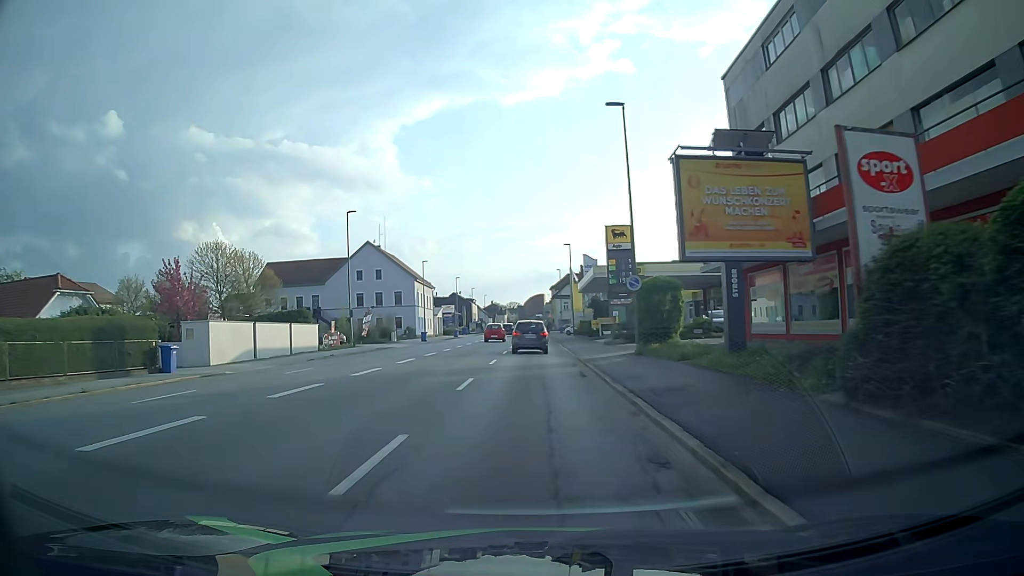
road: tertiary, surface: asphalt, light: Day
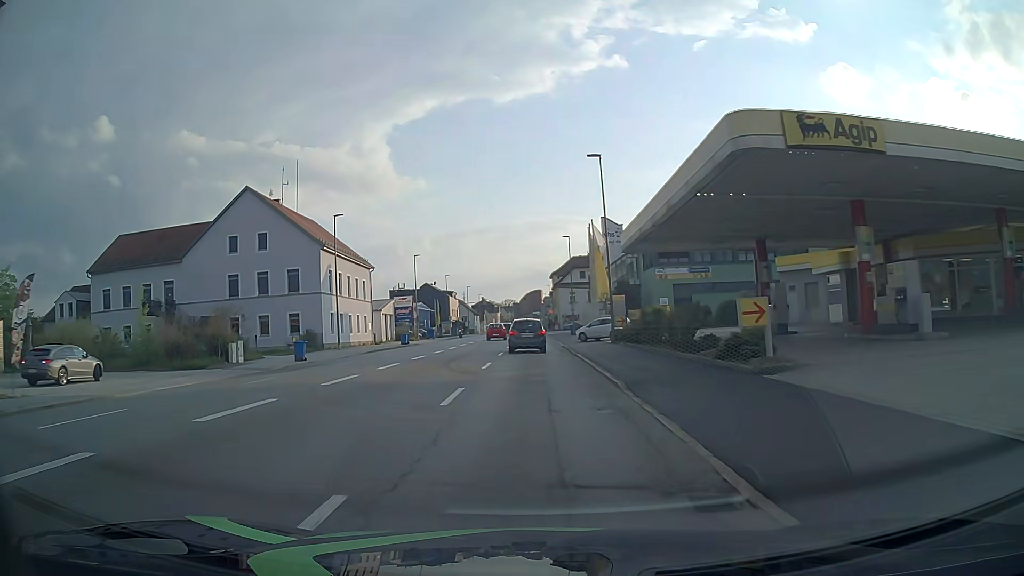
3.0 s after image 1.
(+0.1, +39.2) m; 0°
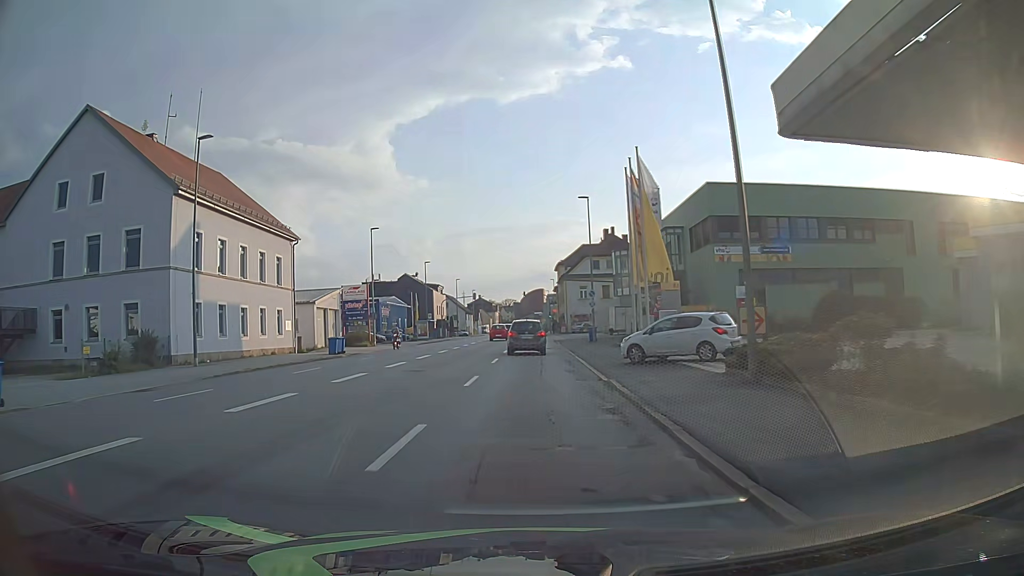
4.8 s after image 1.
(-0.1, +22.9) m; 0°
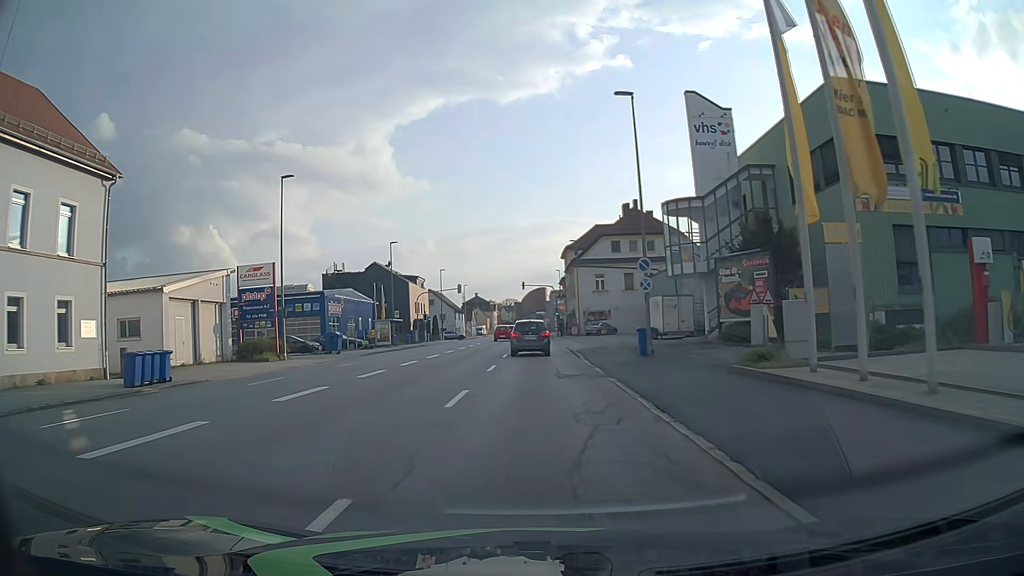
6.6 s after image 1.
(-0.1, +22.2) m; 0°
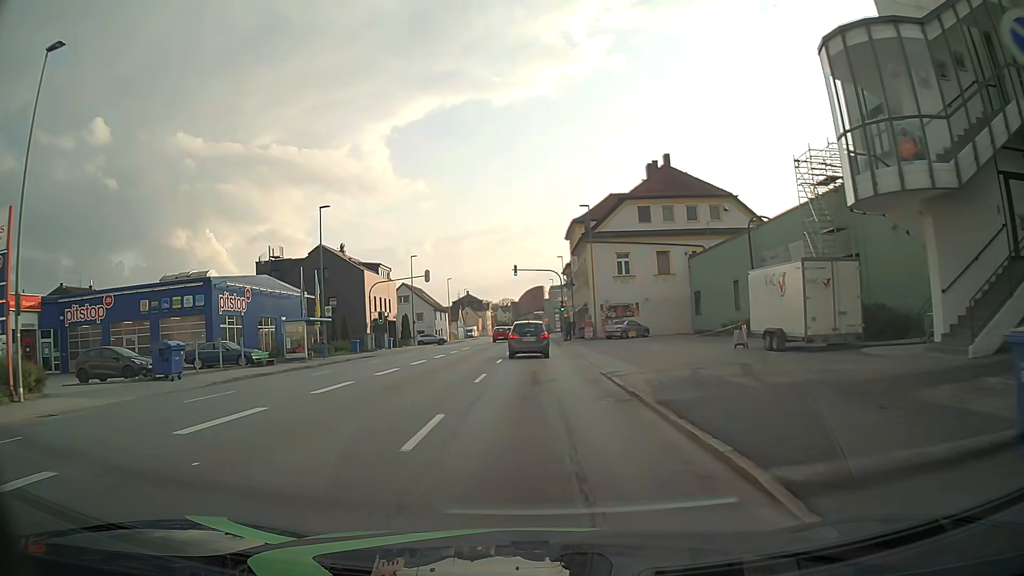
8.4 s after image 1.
(0.0, +21.7) m; 0°
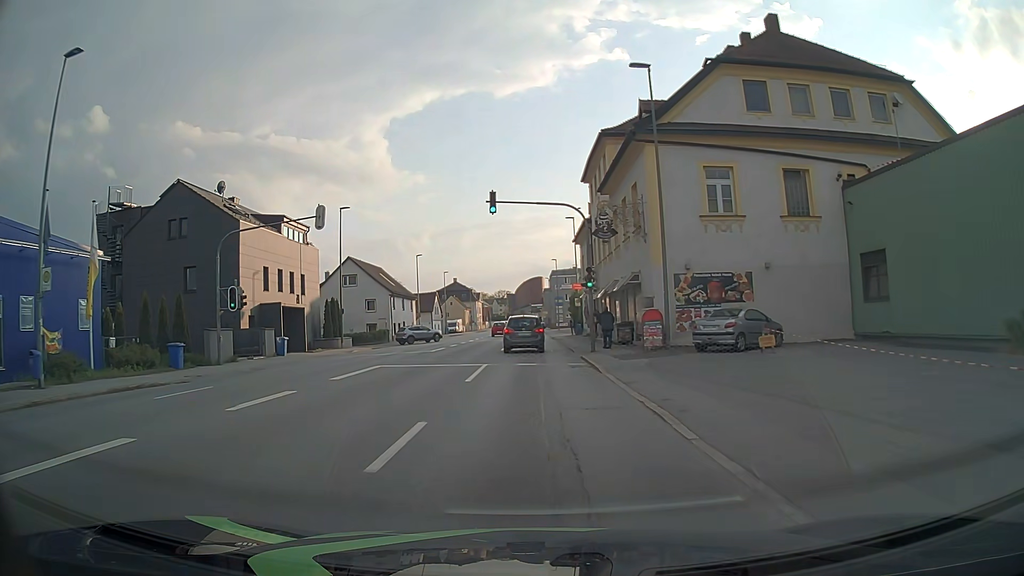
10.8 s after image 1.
(0.0, +28.4) m; 0°
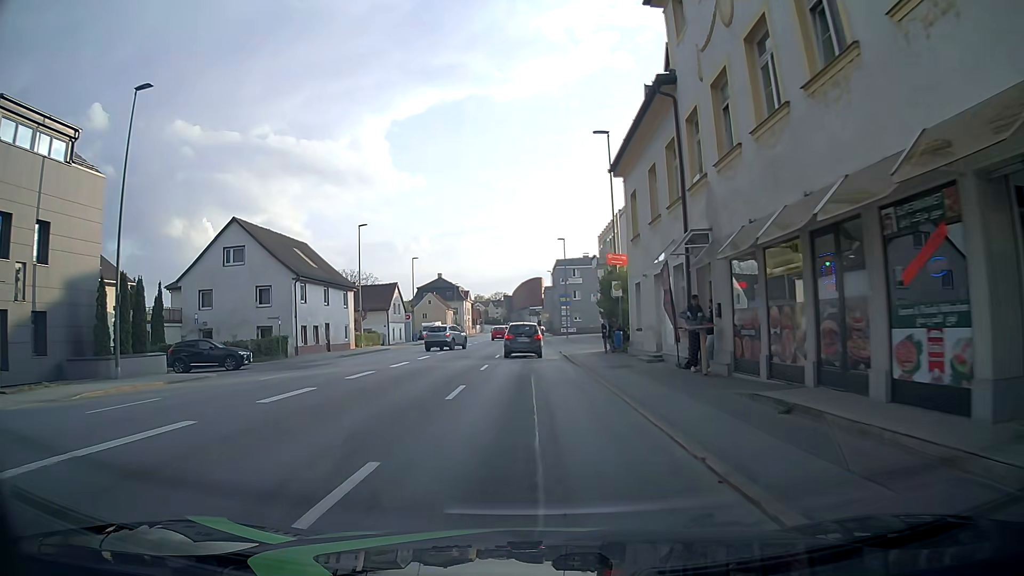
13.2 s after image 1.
(0.0, +28.2) m; 0°
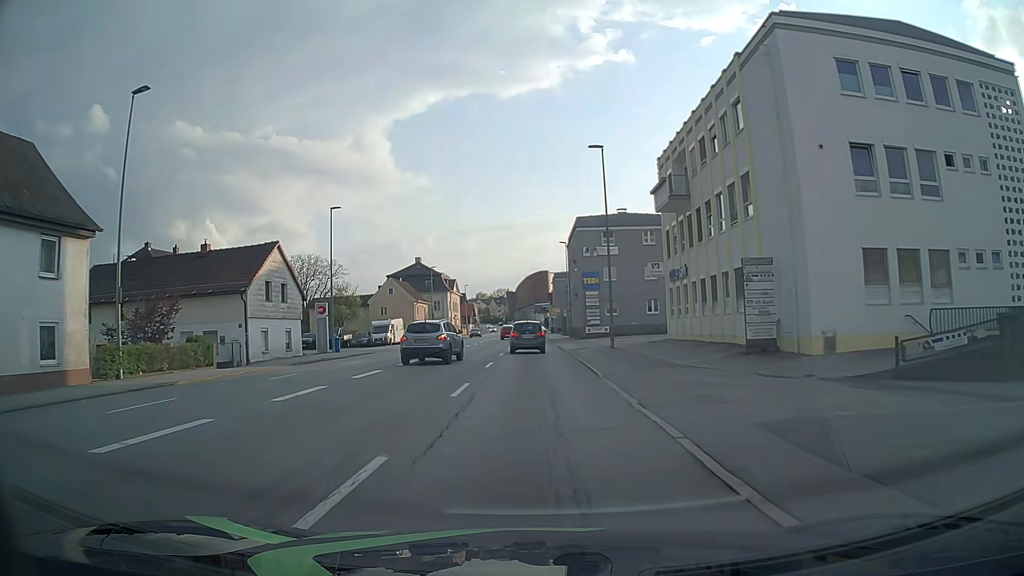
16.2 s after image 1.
(0.0, +35.7) m; 0°
(0, +10) (0, +20) (0, +30) (0, +40) (0, +50) (0, +60) (0, +70) (0, +80) (-1, +90) (-1, +100) m
